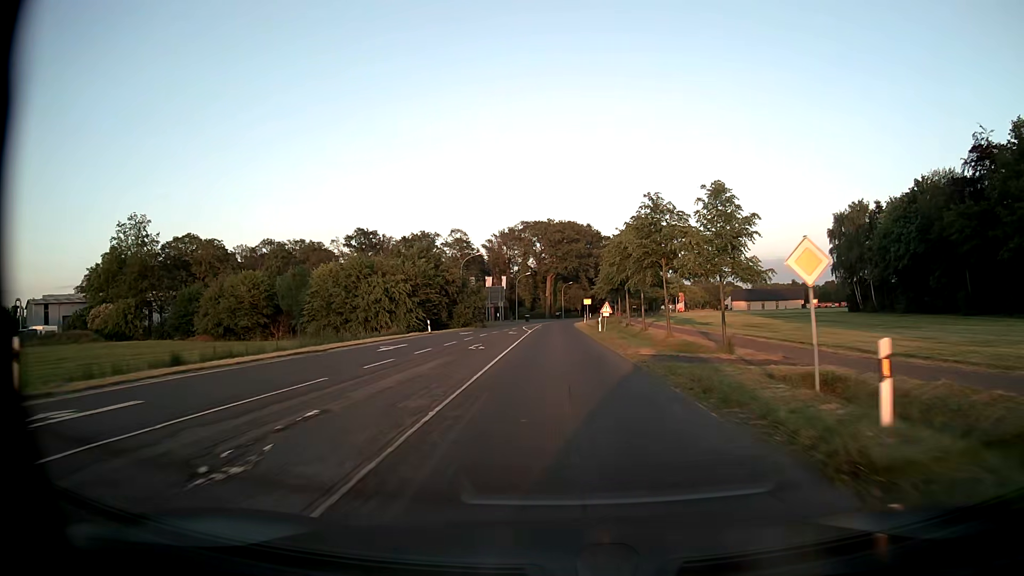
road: secondary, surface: asphalt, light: Day
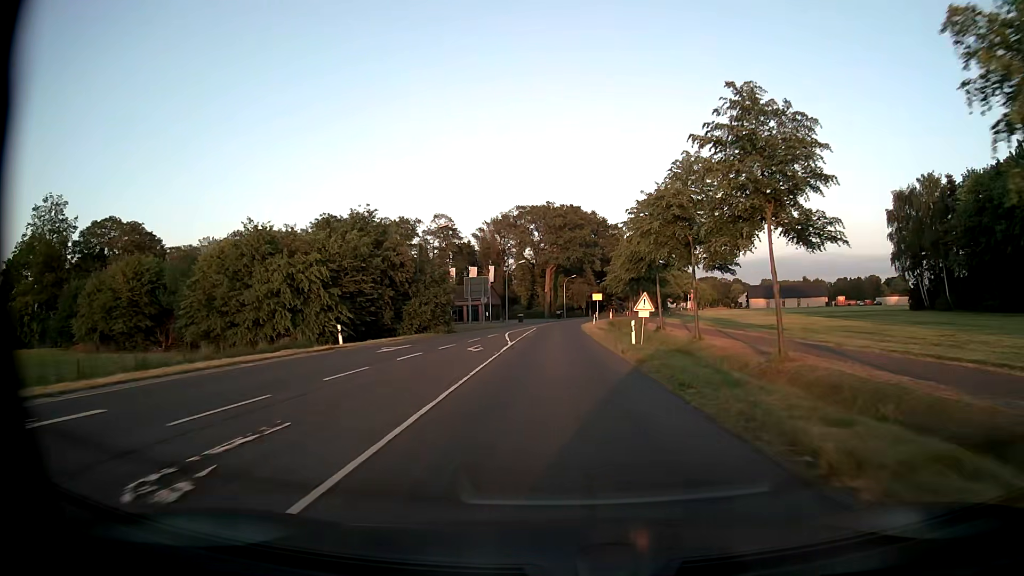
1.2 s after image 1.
(-0.1, +20.9) m; 0°
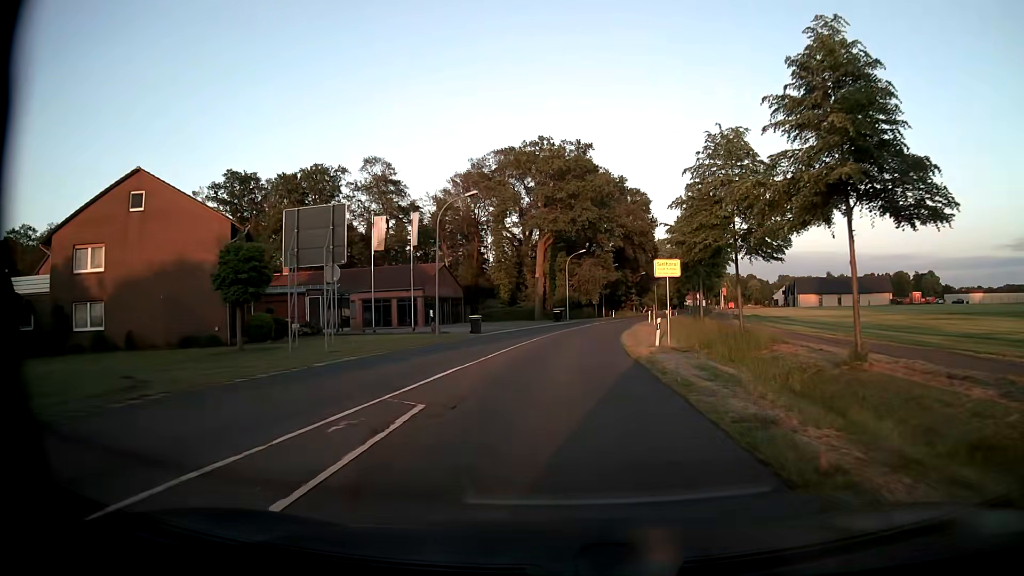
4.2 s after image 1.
(0.0, +45.9) m; 0°
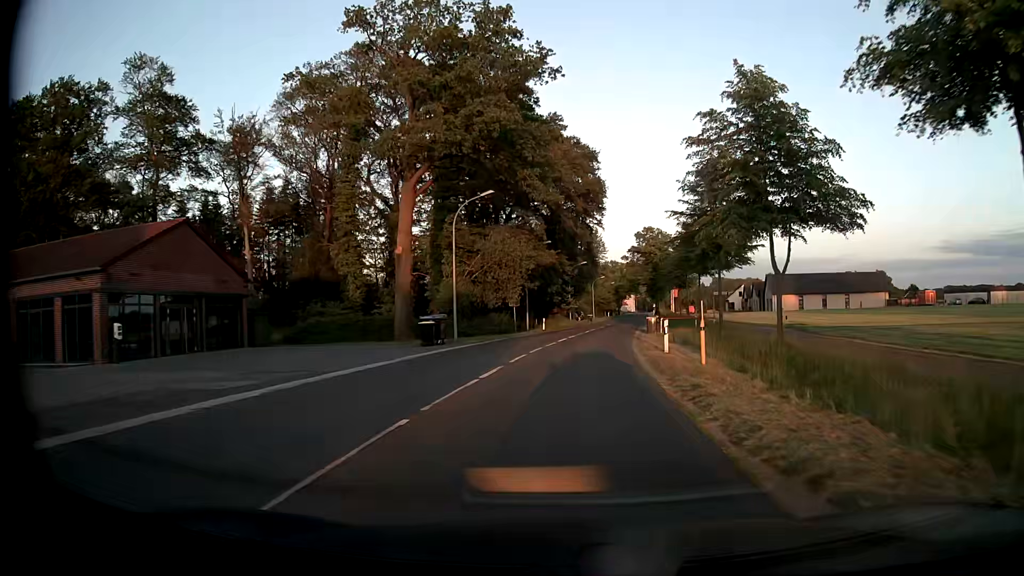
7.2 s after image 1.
(+2.0, +38.6) m; +7°
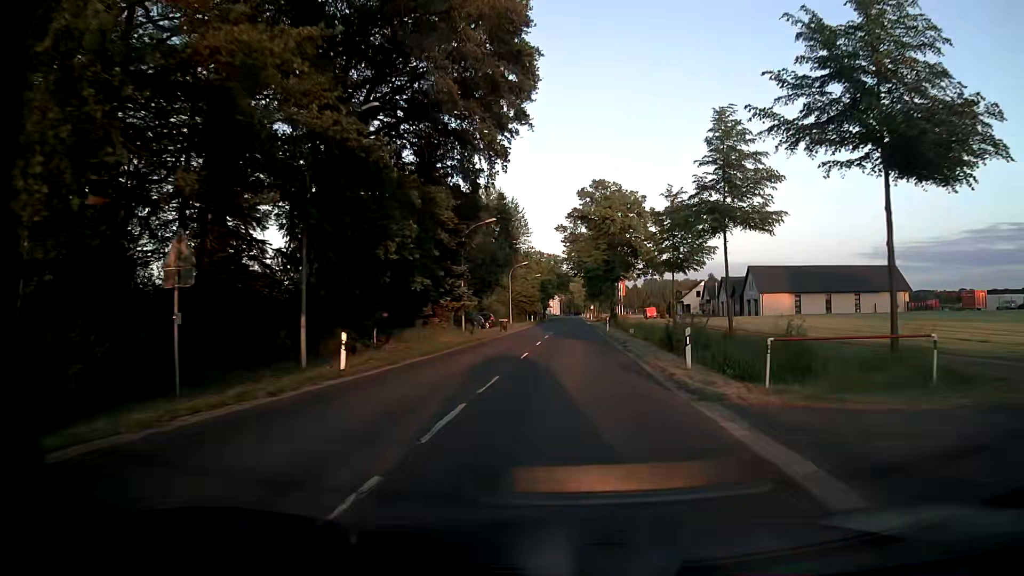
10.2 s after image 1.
(+2.6, +38.9) m; +7°
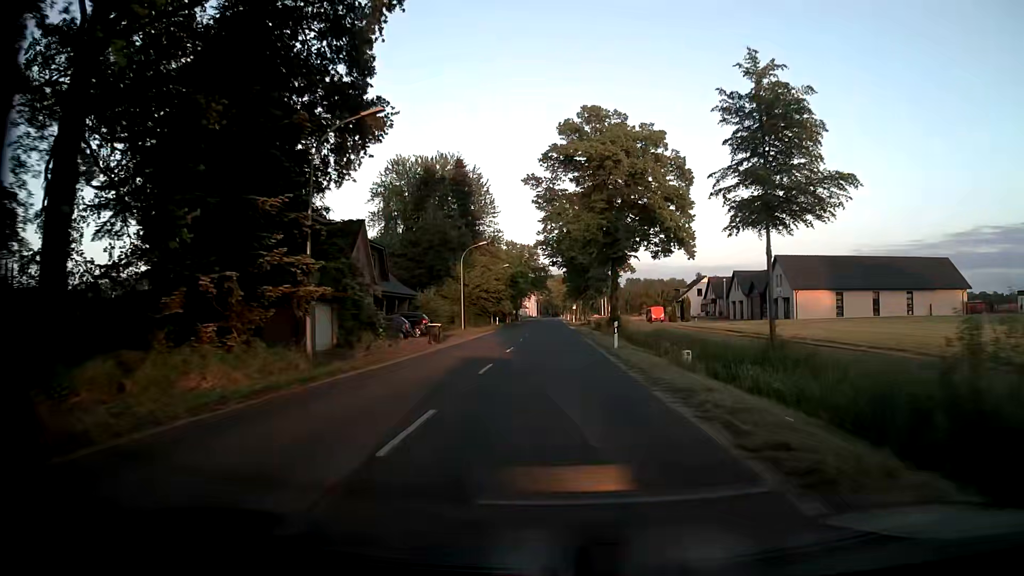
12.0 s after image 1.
(+0.7, +23.6) m; +2°
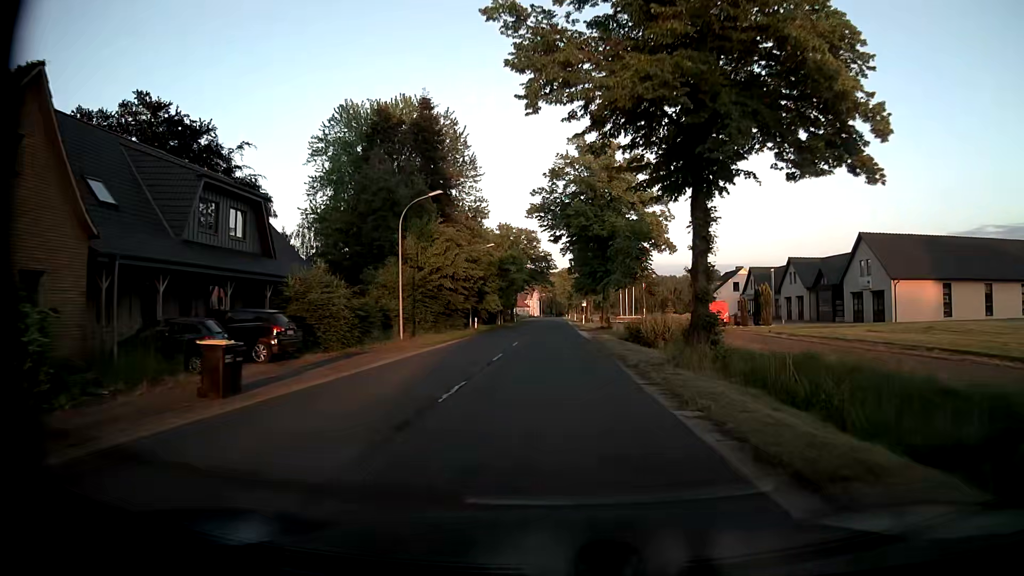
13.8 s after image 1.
(+0.4, +23.5) m; +1°
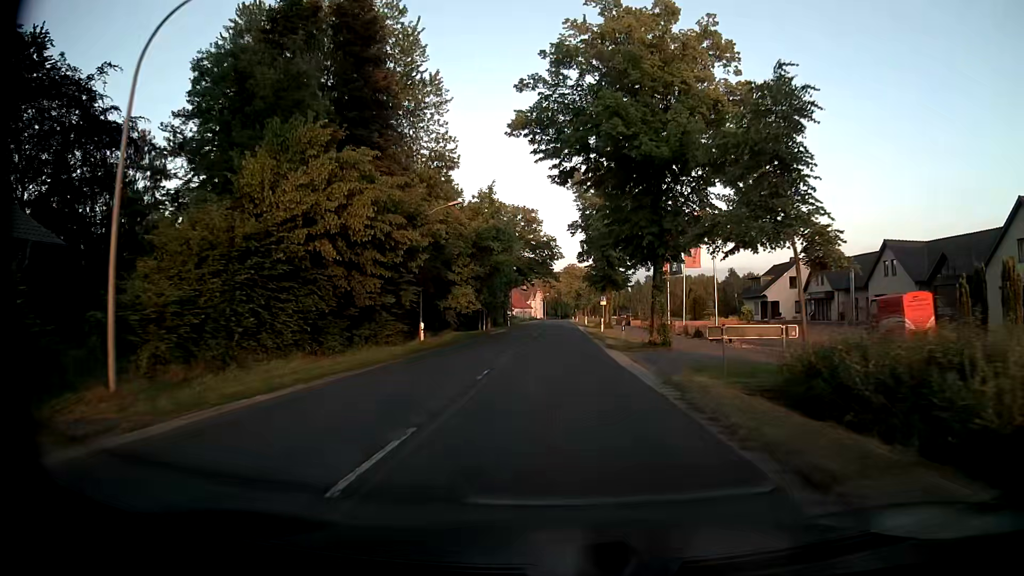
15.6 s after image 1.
(-0.3, +23.5) m; 0°
(0, +10) (0, +20) (0, +30) (0, +40) (0, +50) (0, +60) (0, +70) (0, +80) (0, +90) (0, +100) m
